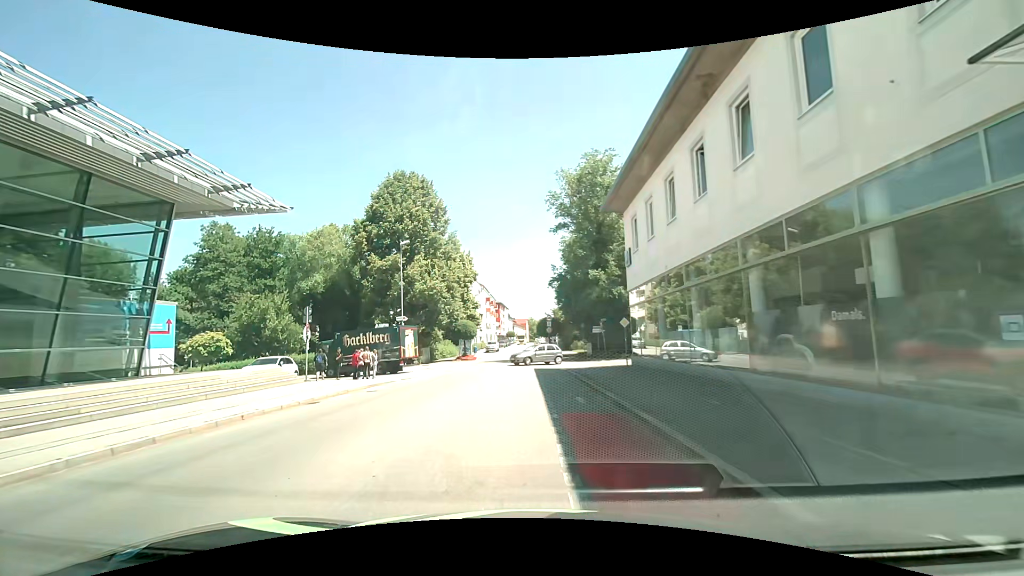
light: Day
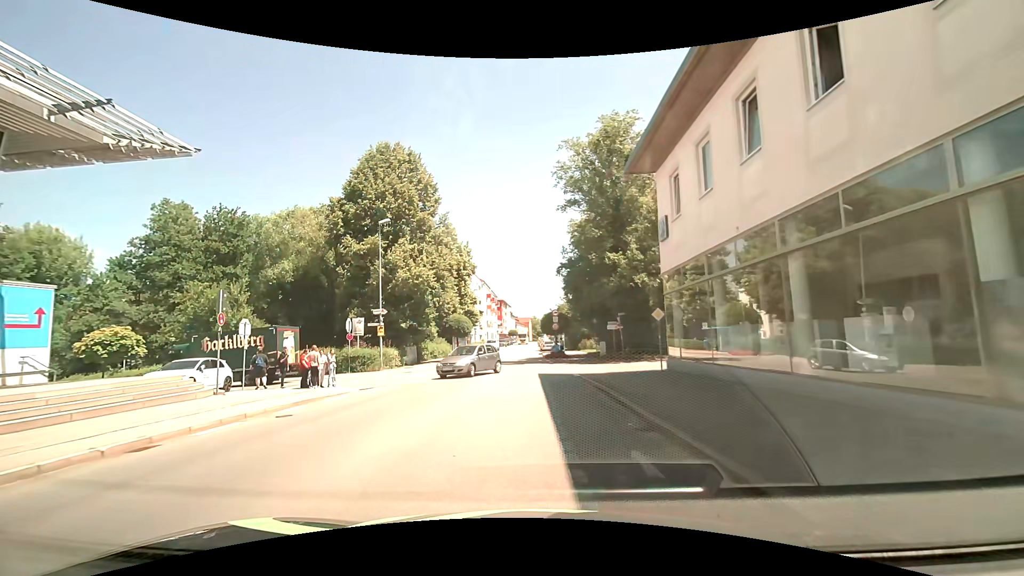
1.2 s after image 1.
(0.0, +6.7) m; 0°
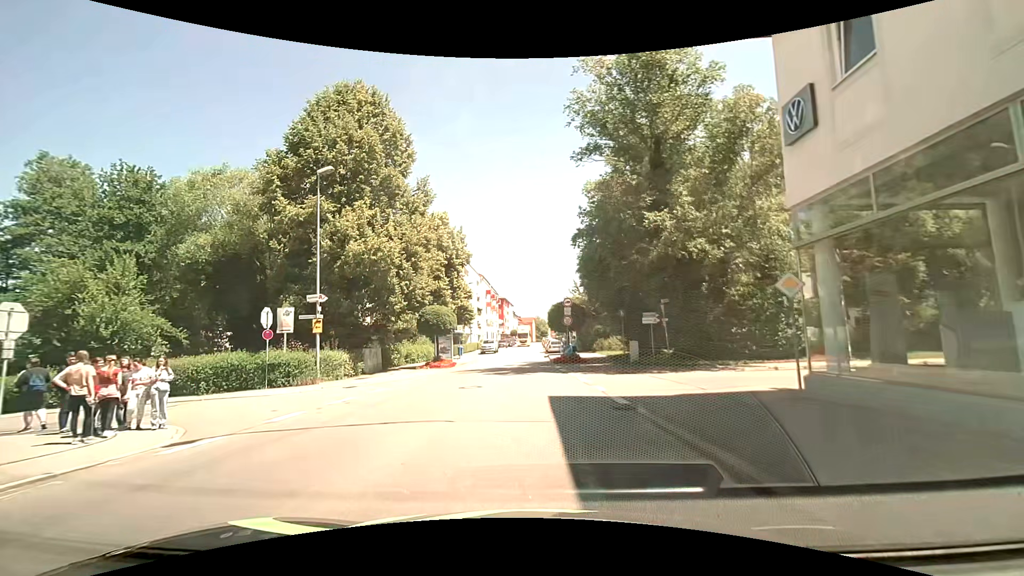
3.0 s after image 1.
(0.0, +10.6) m; 0°
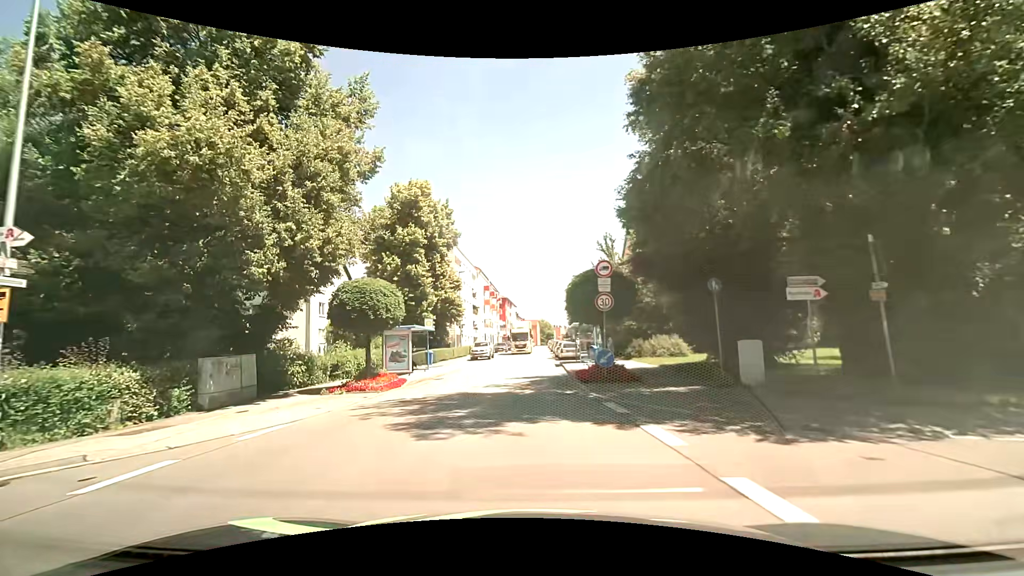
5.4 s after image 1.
(+0.1, +14.3) m; 0°
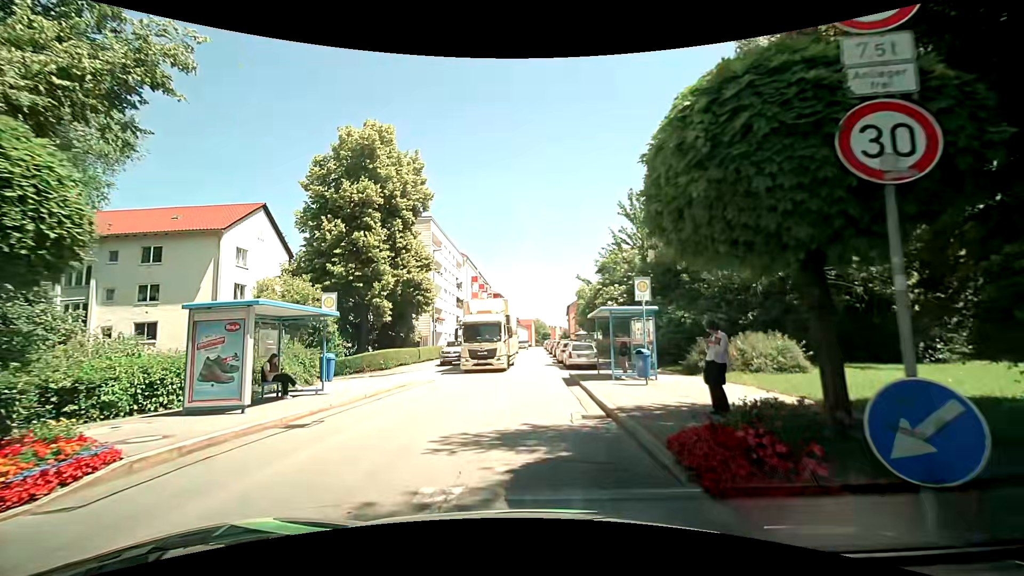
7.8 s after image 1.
(0.0, +13.2) m; +1°
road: tertiary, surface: asphalt
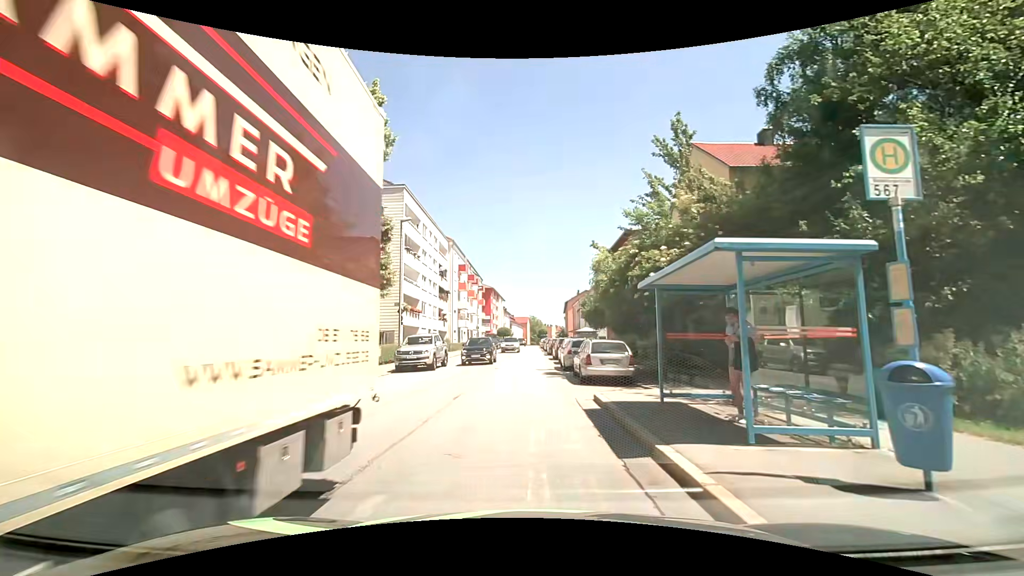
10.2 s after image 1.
(0.0, +10.1) m; +1°
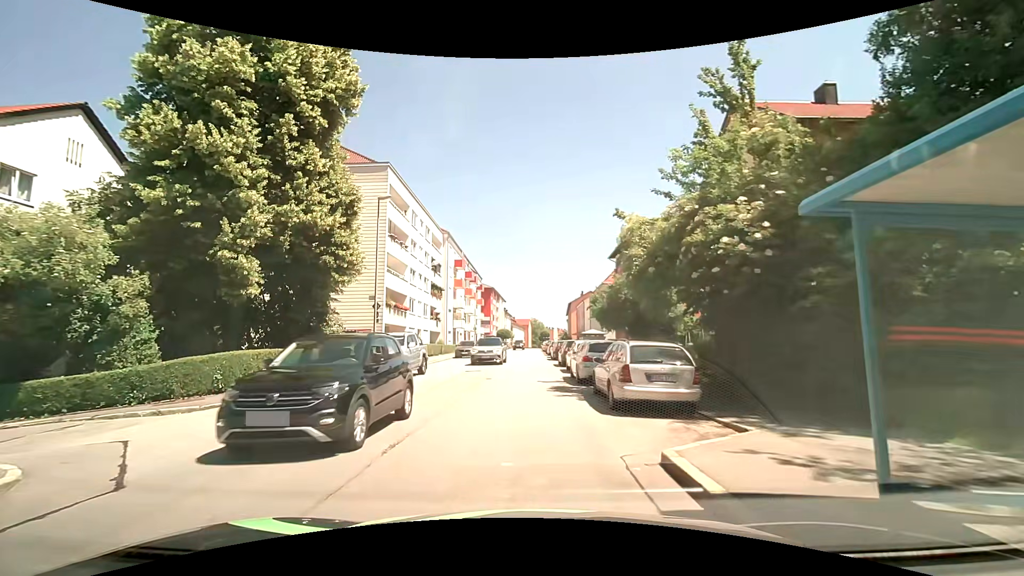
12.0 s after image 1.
(-0.1, +5.9) m; -1°
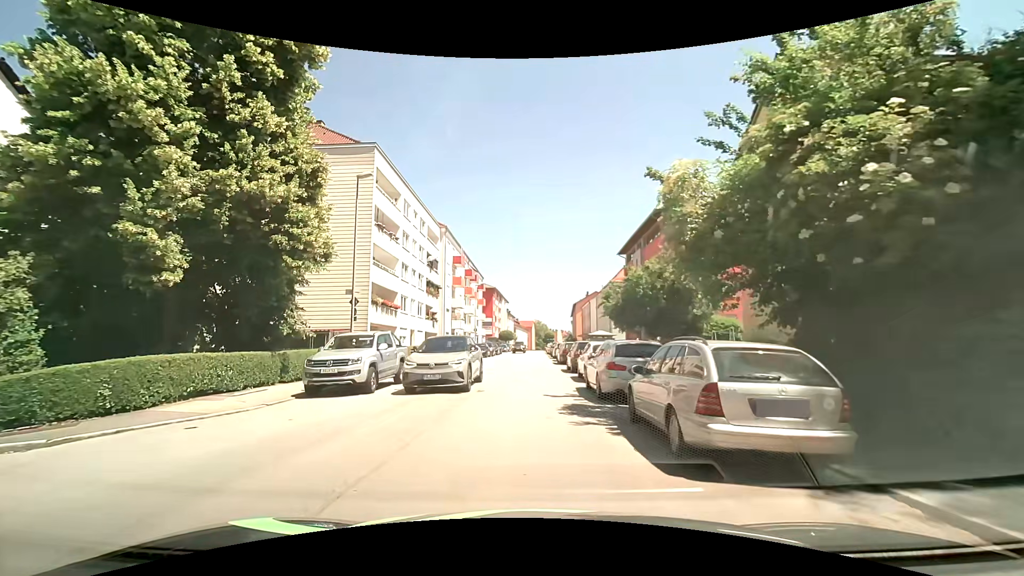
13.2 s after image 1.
(0.0, +4.4) m; -1°
(0, +10) (0, +20) (0, +30) (0, +40) (0, +50) (+1, +60) (+1, +70) (+1, +80) (+1, +90) (+1, +100) m
